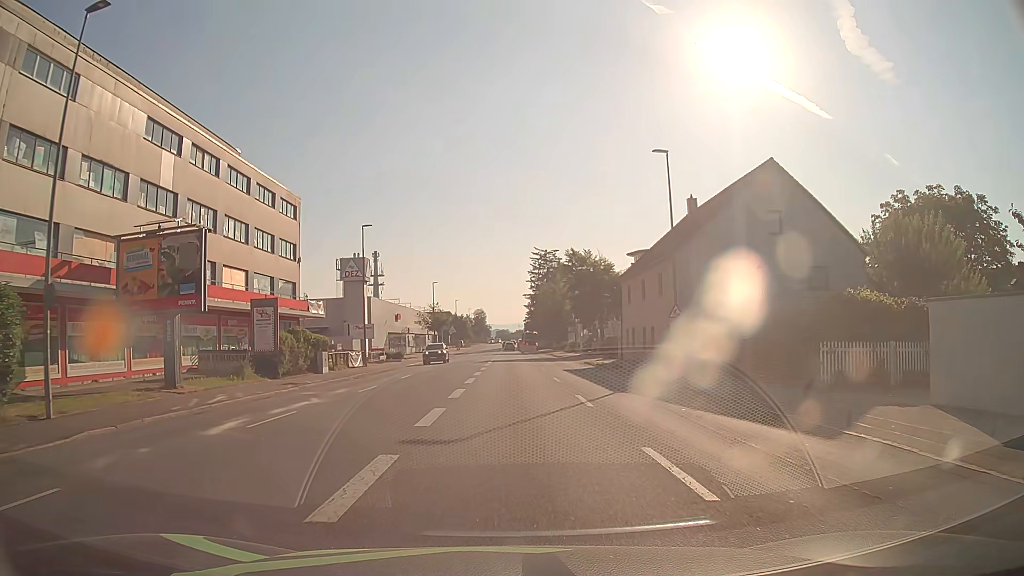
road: tertiary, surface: asphalt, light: Day
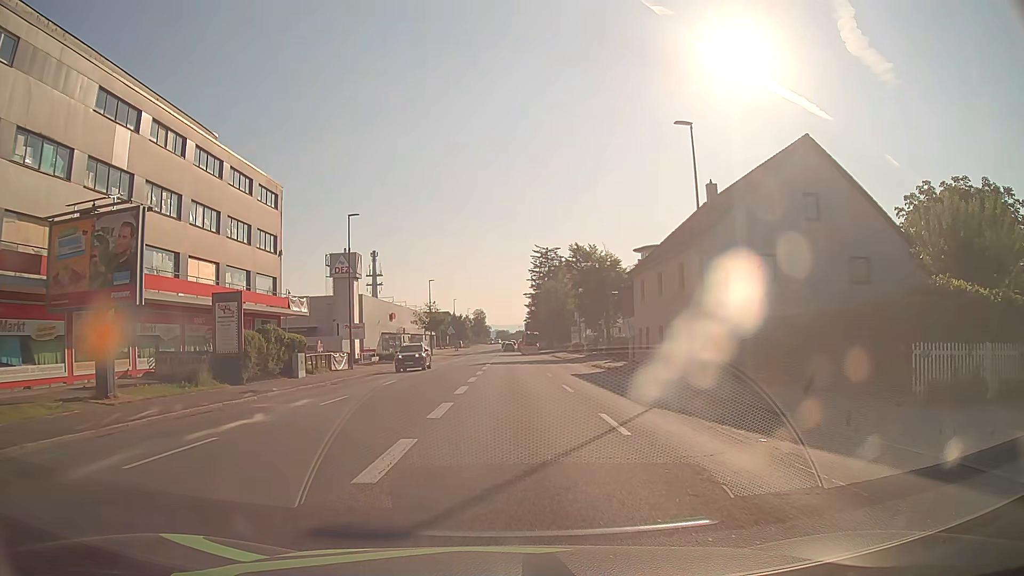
(0.0, +4.5) m; 0°
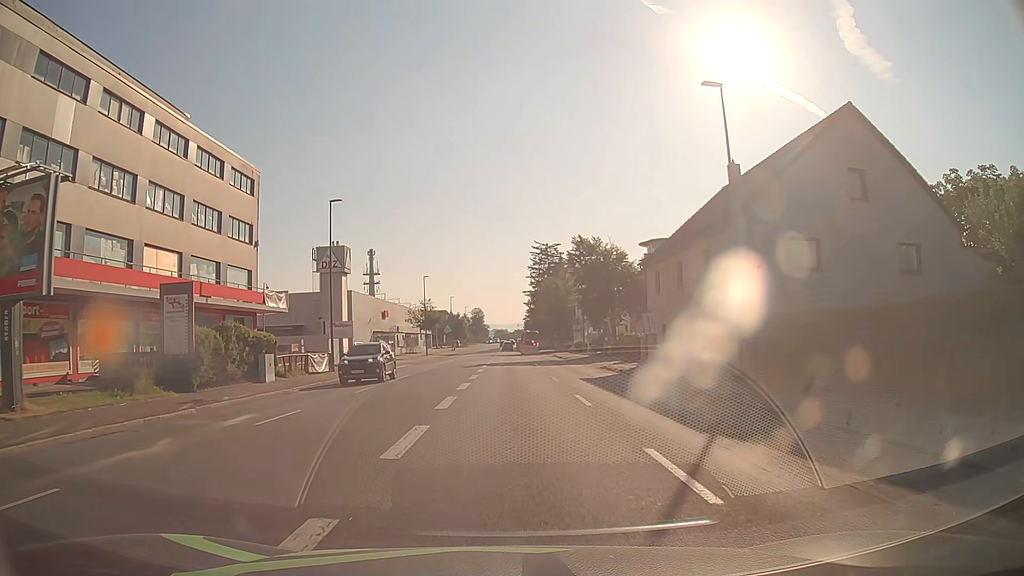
(0.0, +4.5) m; 0°
(0, +10) (0, +20) (0, +30) (0, +40) (0, +50) (0, +60) (0, +70) (0, +80) (0, +90) (0, +100) m
